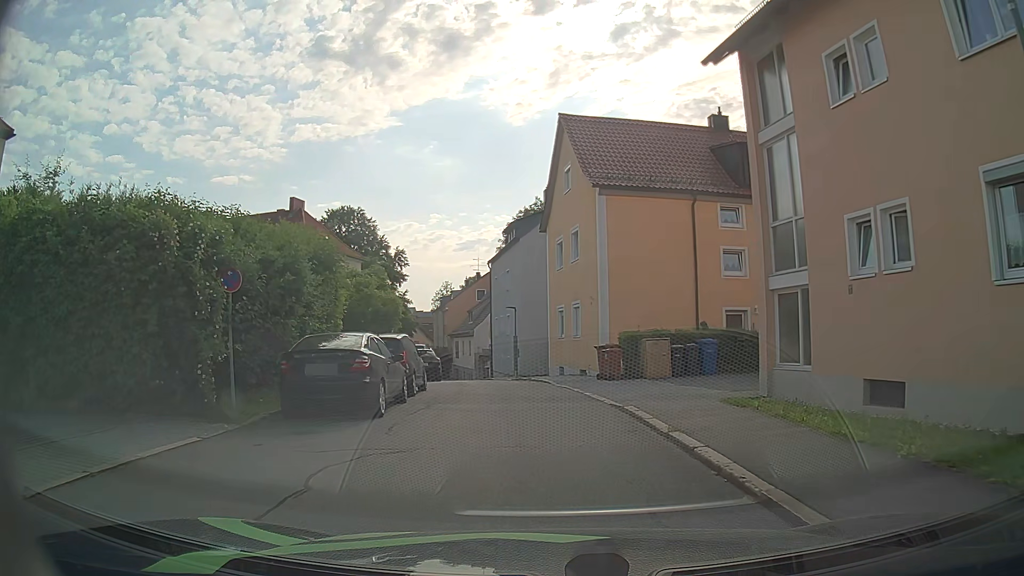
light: Day
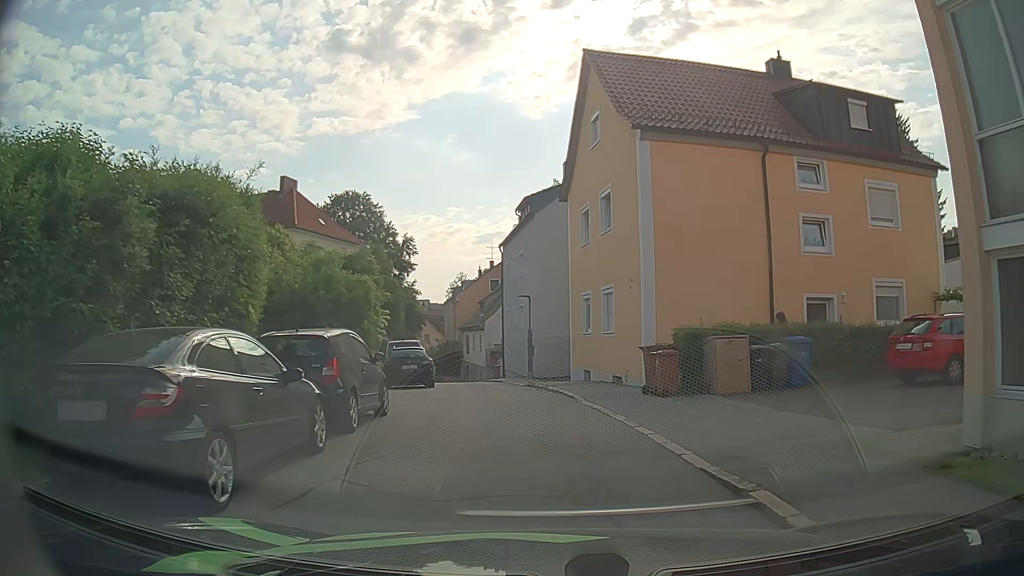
(-0.2, +6.3) m; -2°
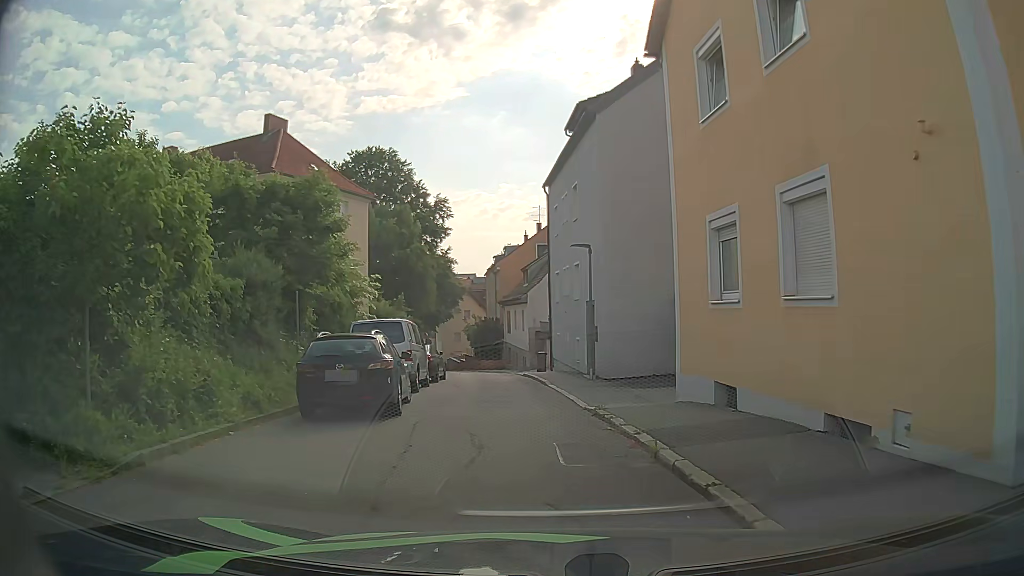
(-0.4, +12.3) m; -4°
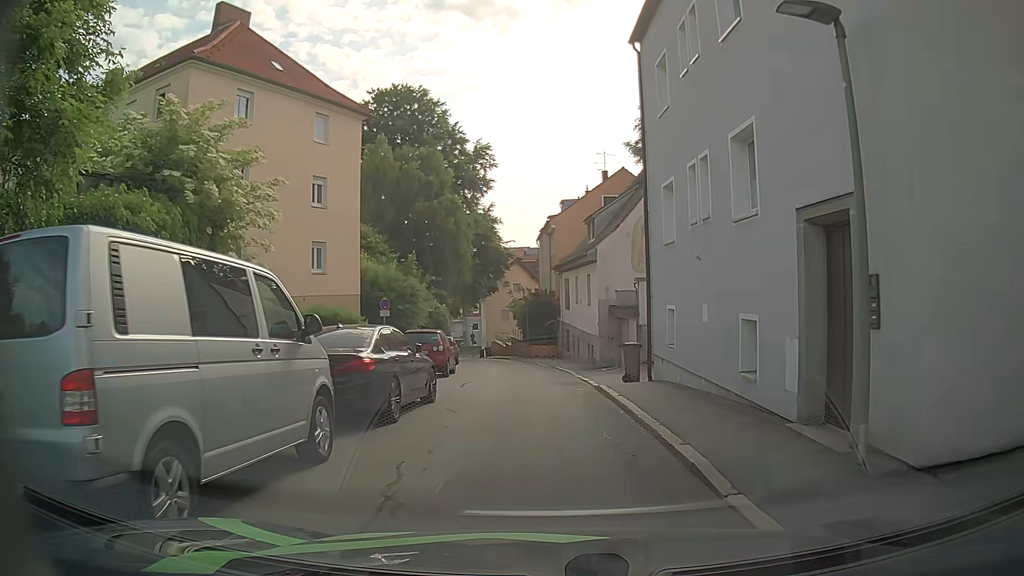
(-1.1, +14.4) m; -5°
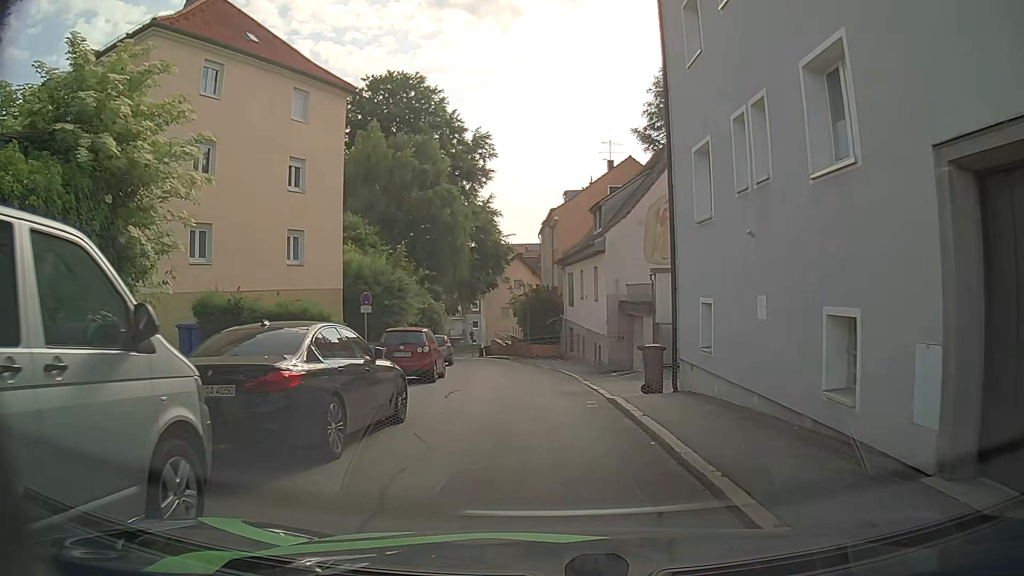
(-0.1, +3.0) m; -1°
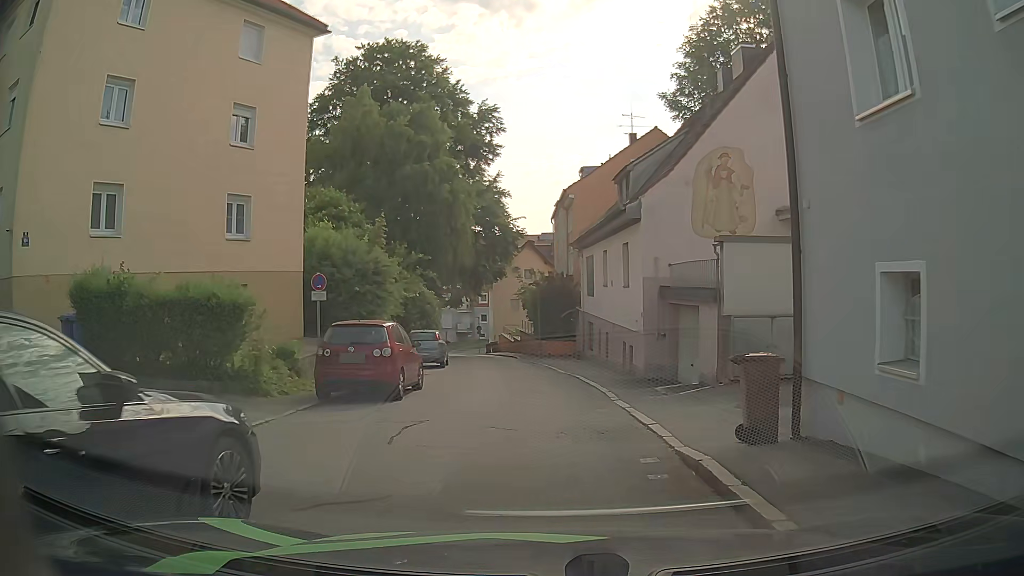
(-0.1, +6.0) m; -2°
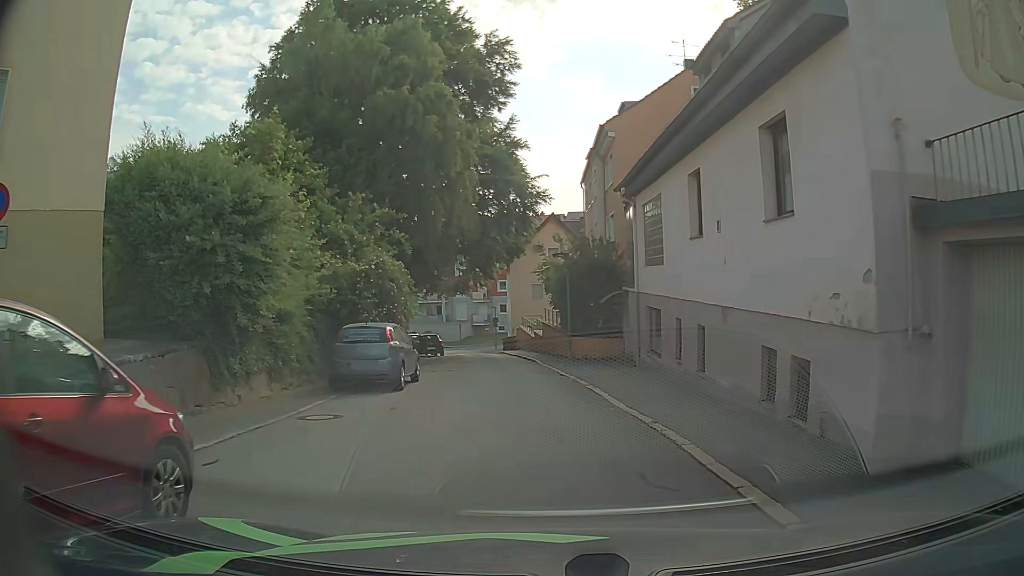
(-0.2, +11.8) m; -2°
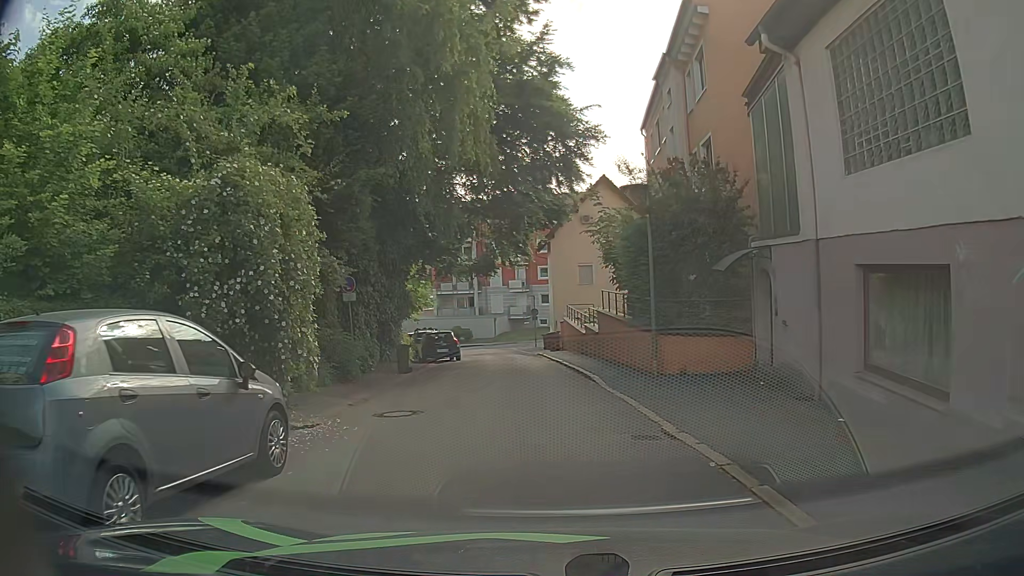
(-0.3, +11.5) m; -4°
